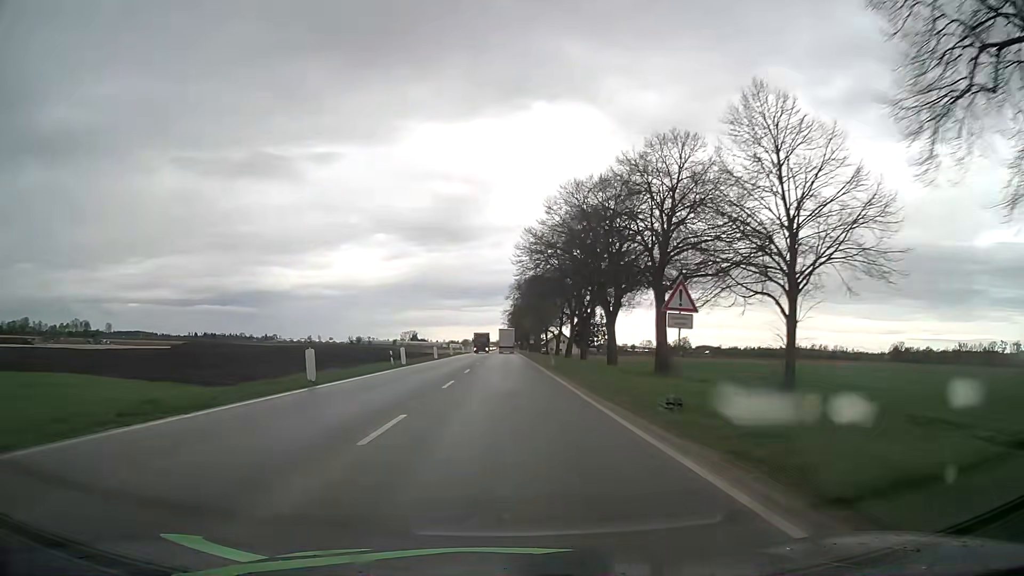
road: unclassified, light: Day
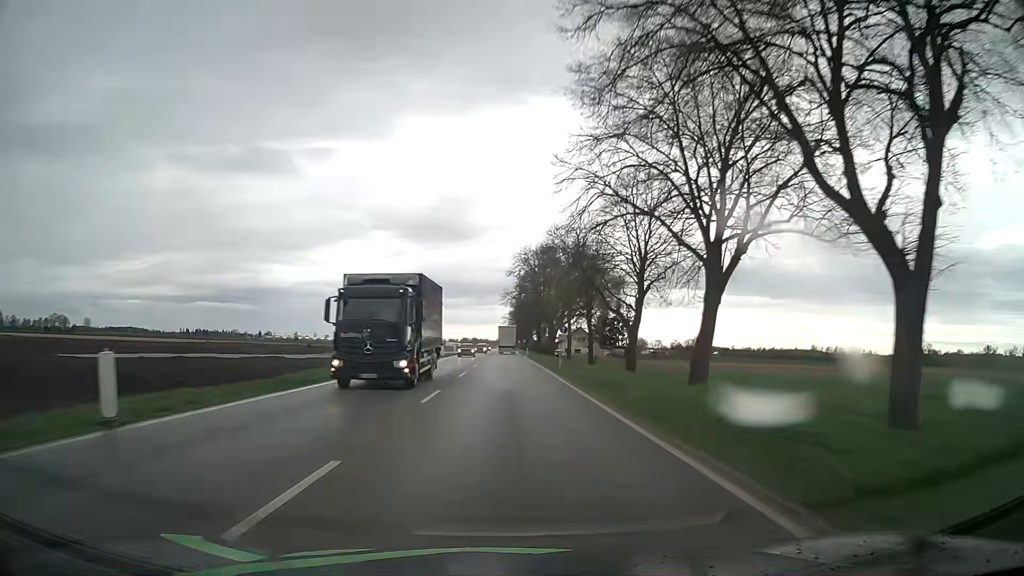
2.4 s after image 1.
(-0.2, +53.8) m; 0°
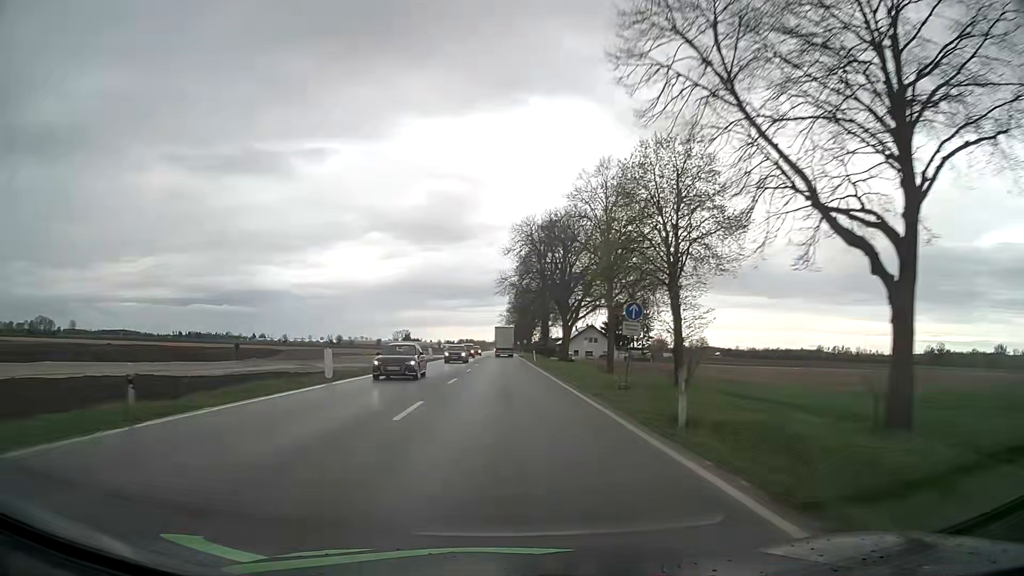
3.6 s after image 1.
(-0.1, +27.5) m; 0°
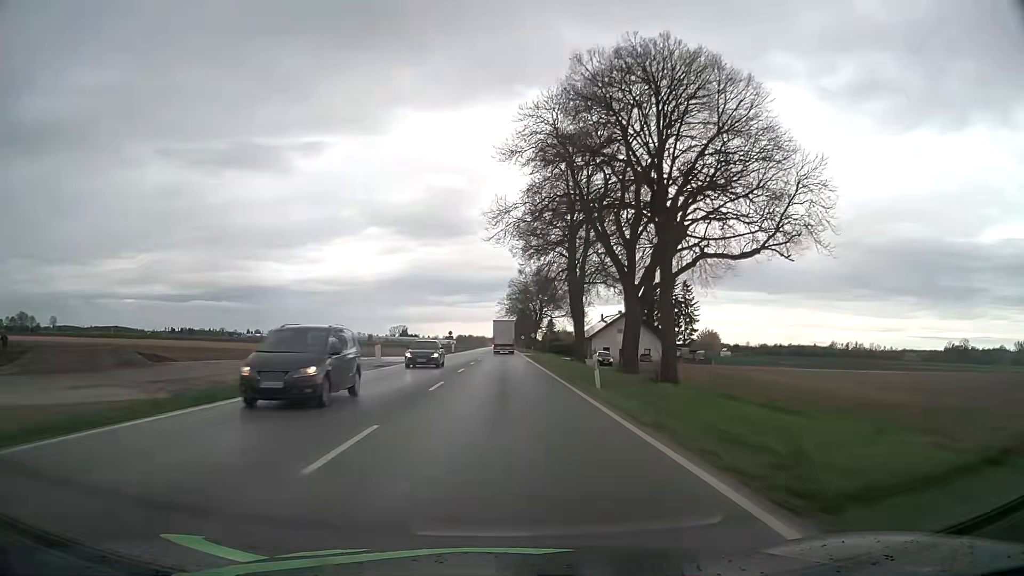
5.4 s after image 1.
(-0.1, +41.2) m; 0°
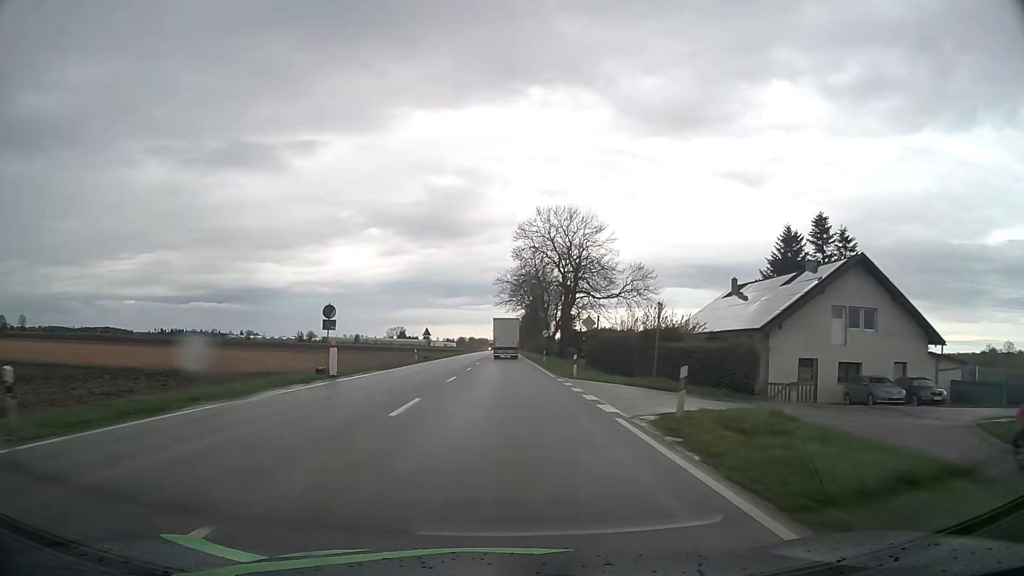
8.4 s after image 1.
(-0.1, +65.9) m; 0°
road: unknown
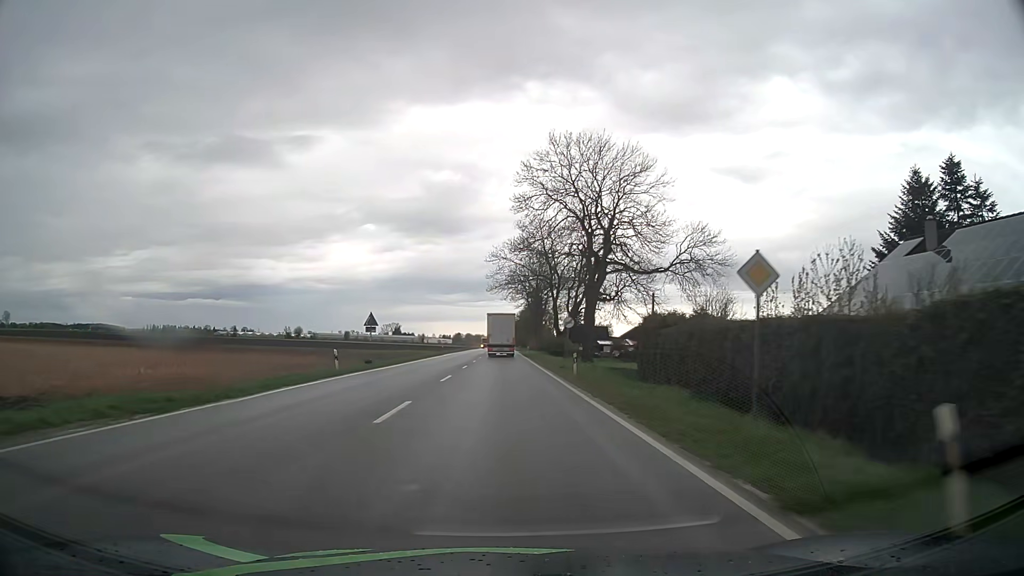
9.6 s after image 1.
(+0.1, +25.2) m; 0°
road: primary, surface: asphalt
